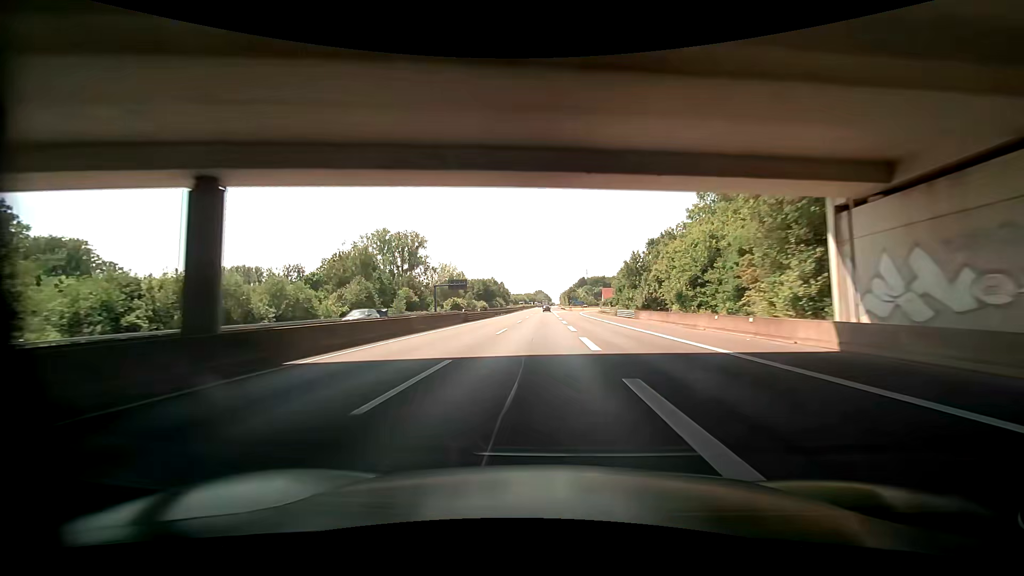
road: motorway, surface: asphalt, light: Day
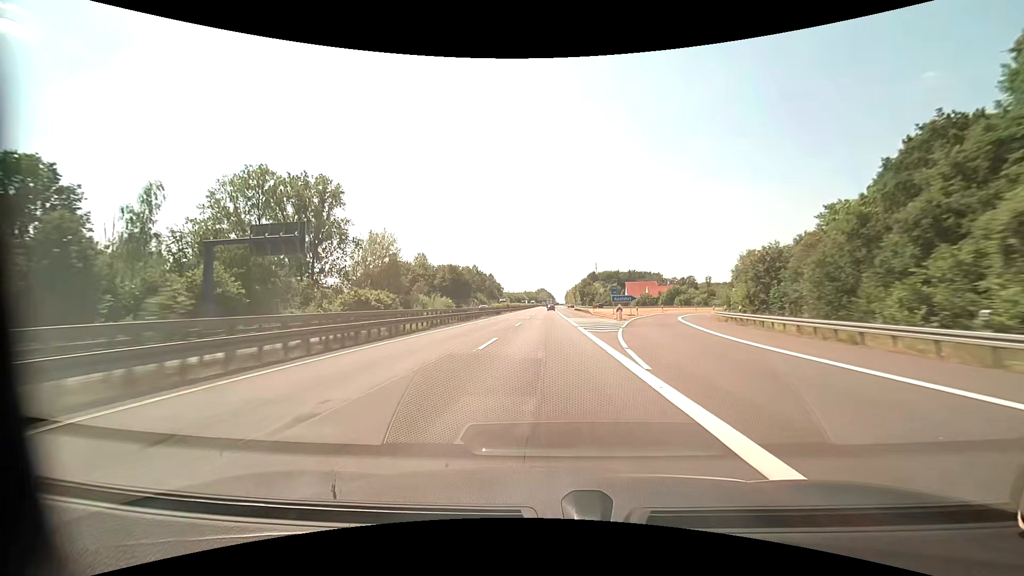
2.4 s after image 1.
(-0.1, +82.2) m; 0°
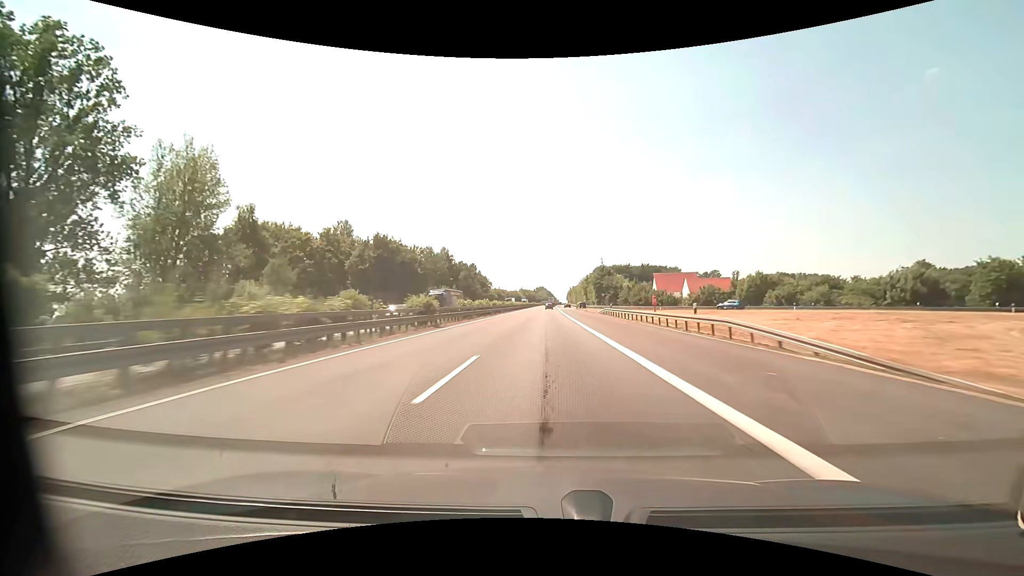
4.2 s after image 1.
(-0.1, +61.6) m; 0°
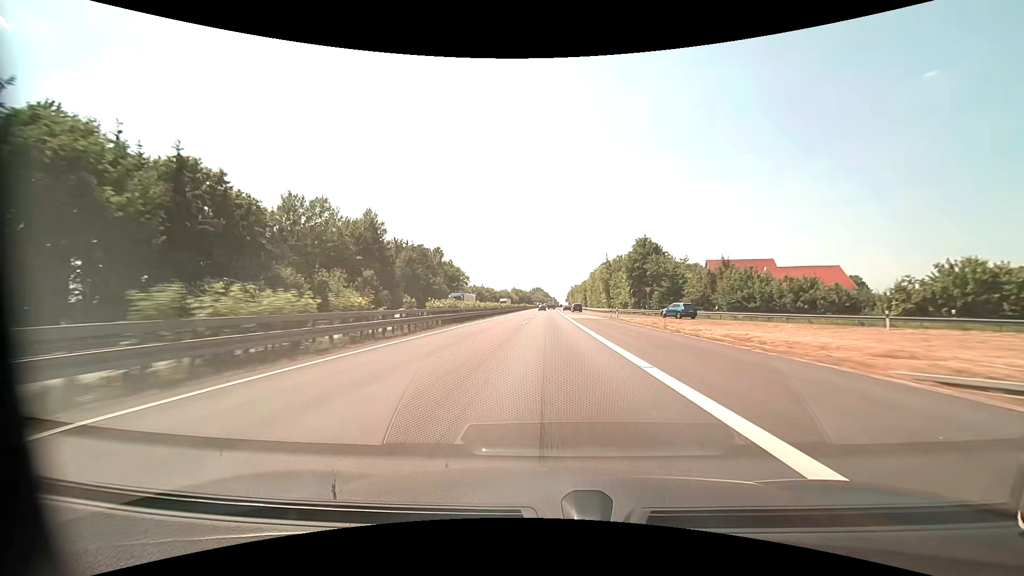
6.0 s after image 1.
(+0.2, +59.6) m; 0°
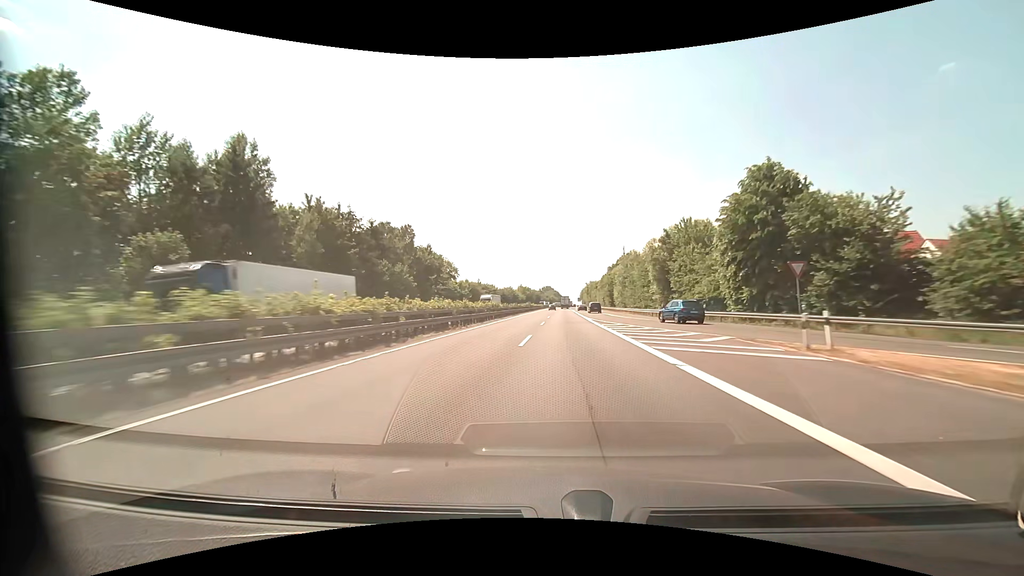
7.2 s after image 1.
(-0.3, +38.7) m; -1°
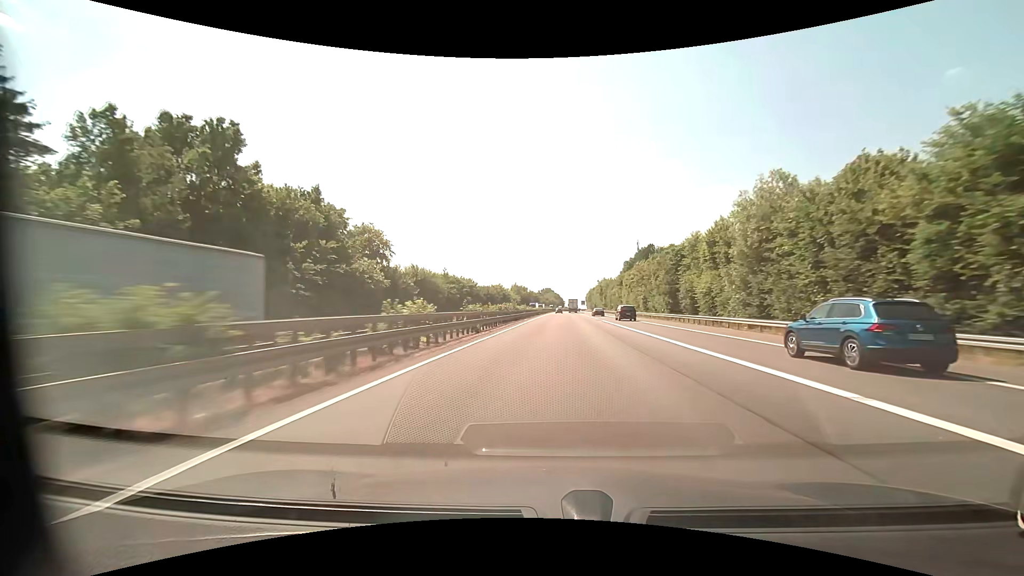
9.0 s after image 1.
(-0.5, +56.9) m; 0°
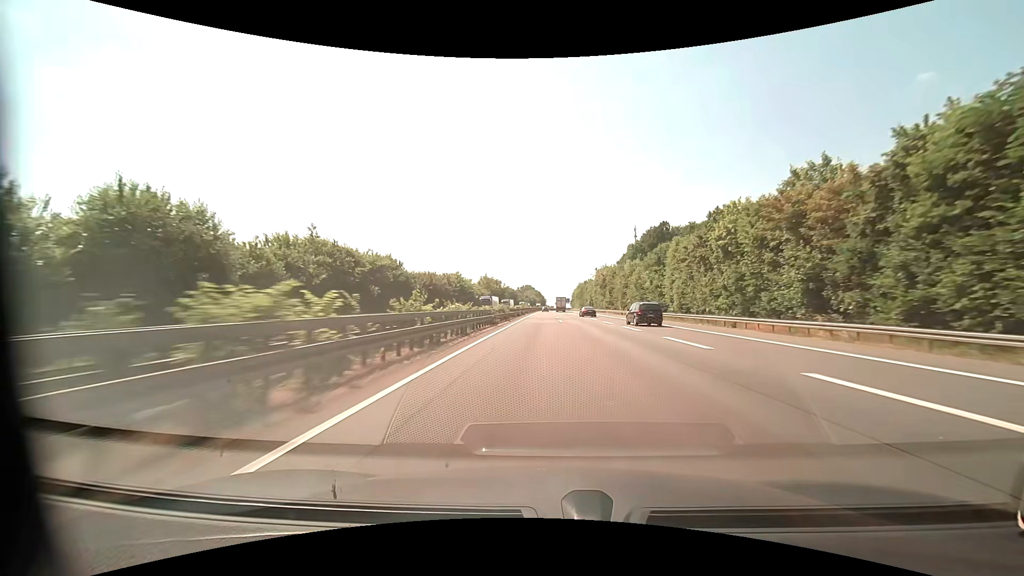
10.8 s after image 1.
(+1.0, +56.5) m; +2°
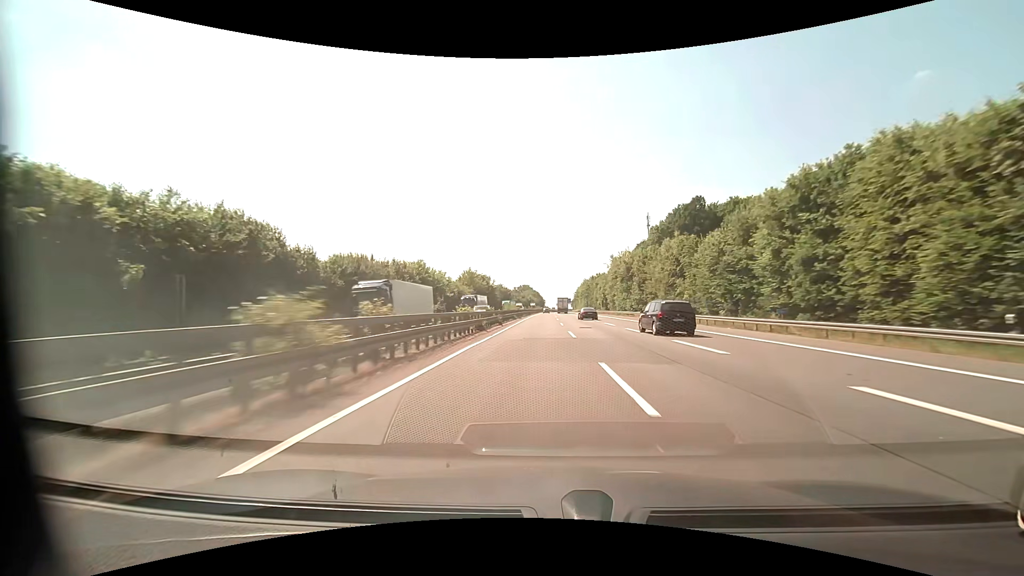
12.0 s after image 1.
(+0.2, +37.9) m; 0°
(0, +10) (0, +20) (0, +30) (0, +40) (0, +50) (0, +60) (0, +70) (0, +80) (0, +90) (0, +100) m
